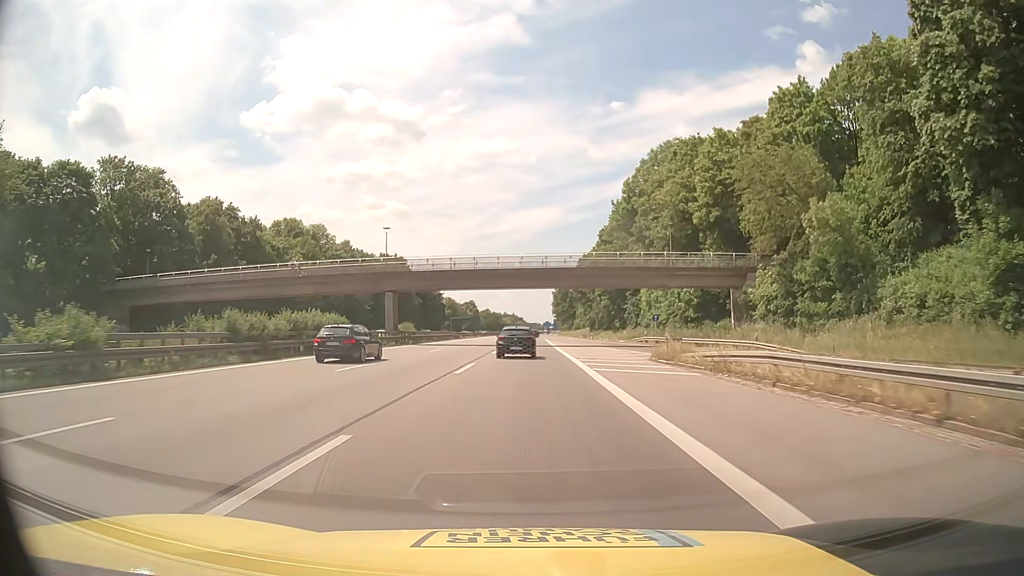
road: motorway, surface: asphalt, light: Day
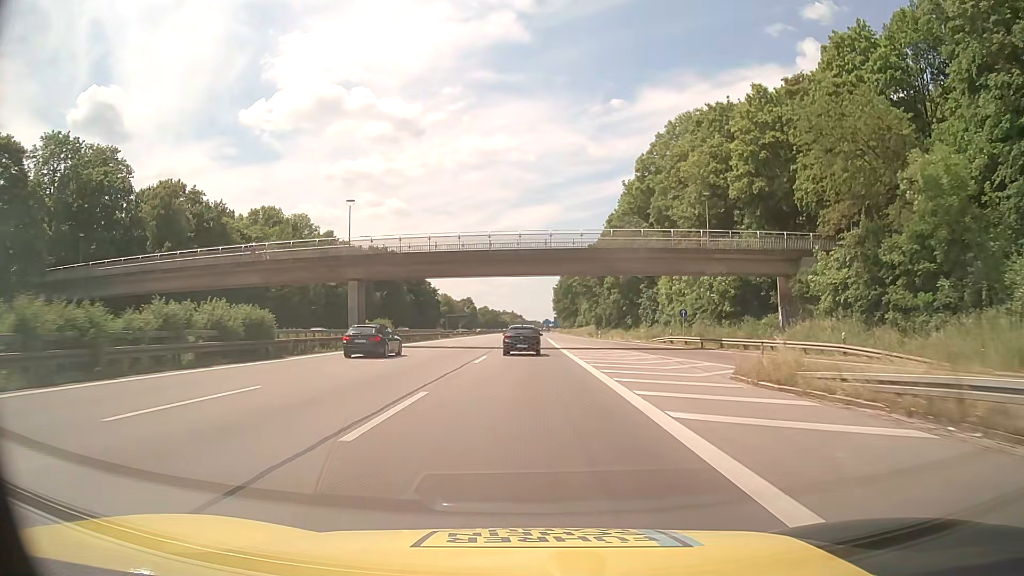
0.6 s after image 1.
(0.0, +12.5) m; 0°
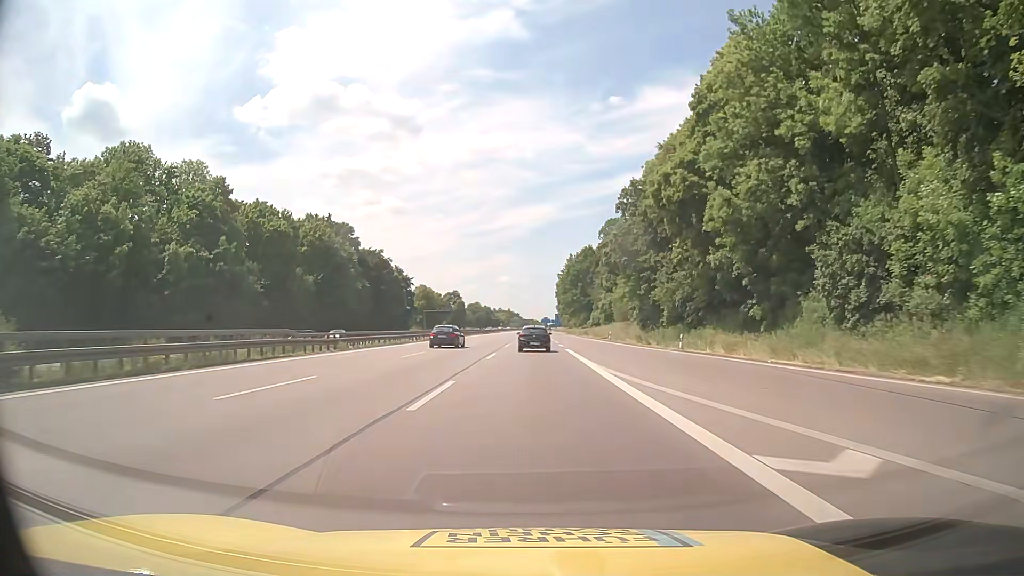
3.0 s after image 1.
(+0.1, +51.1) m; +1°
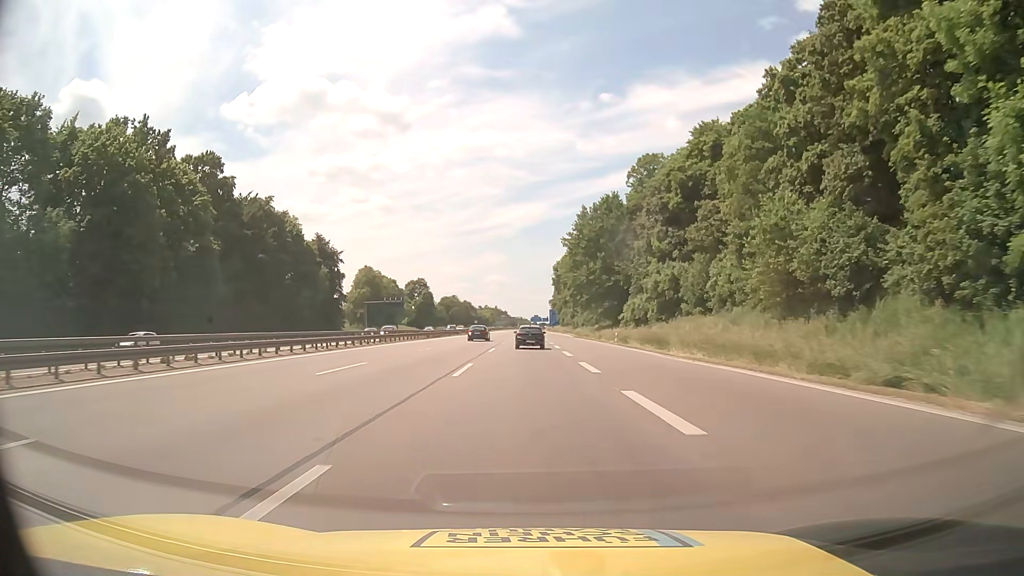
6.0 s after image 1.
(+0.1, +65.5) m; 0°
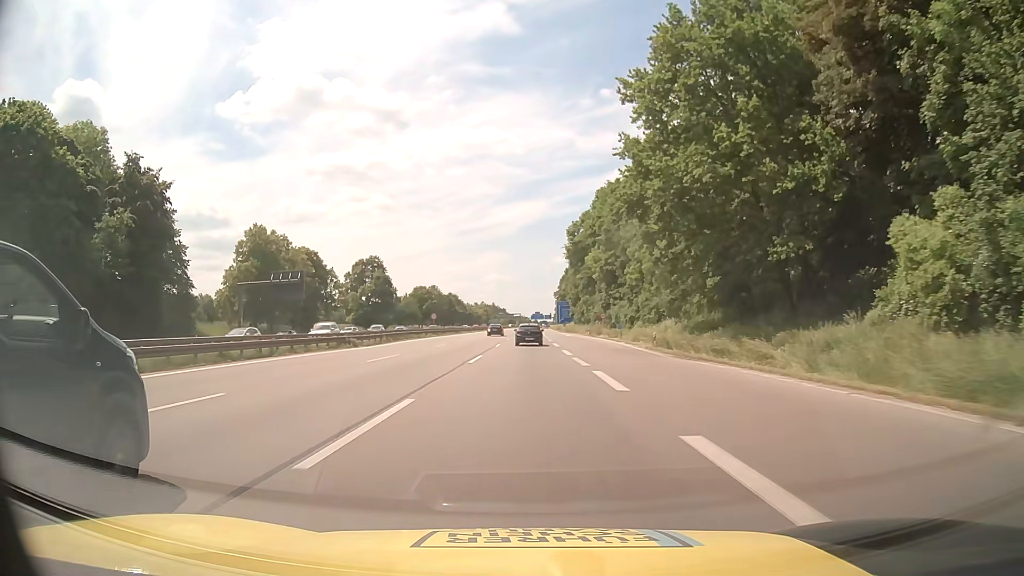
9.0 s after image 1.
(+0.2, +66.3) m; 0°
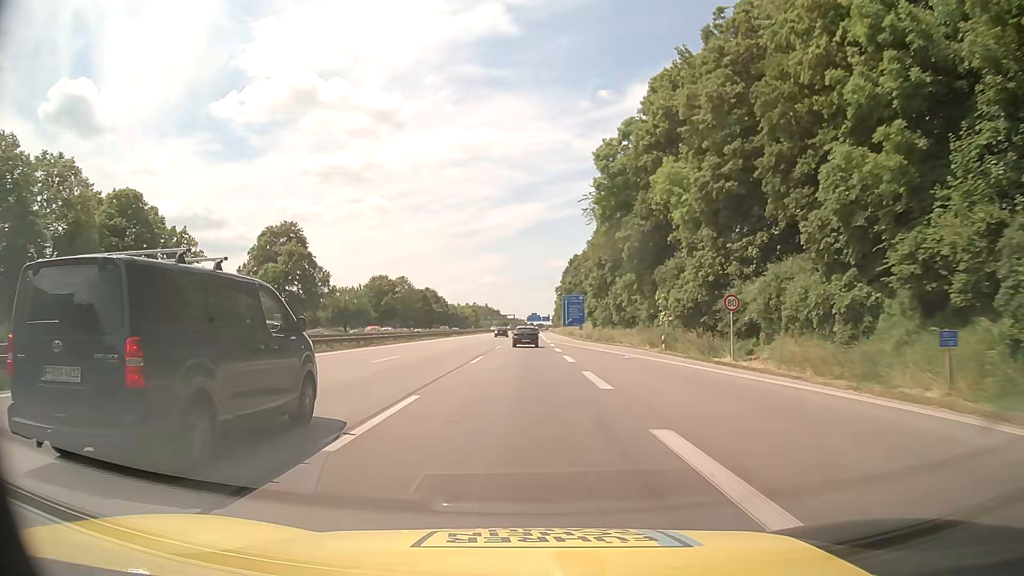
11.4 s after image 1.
(+0.2, +53.4) m; 0°
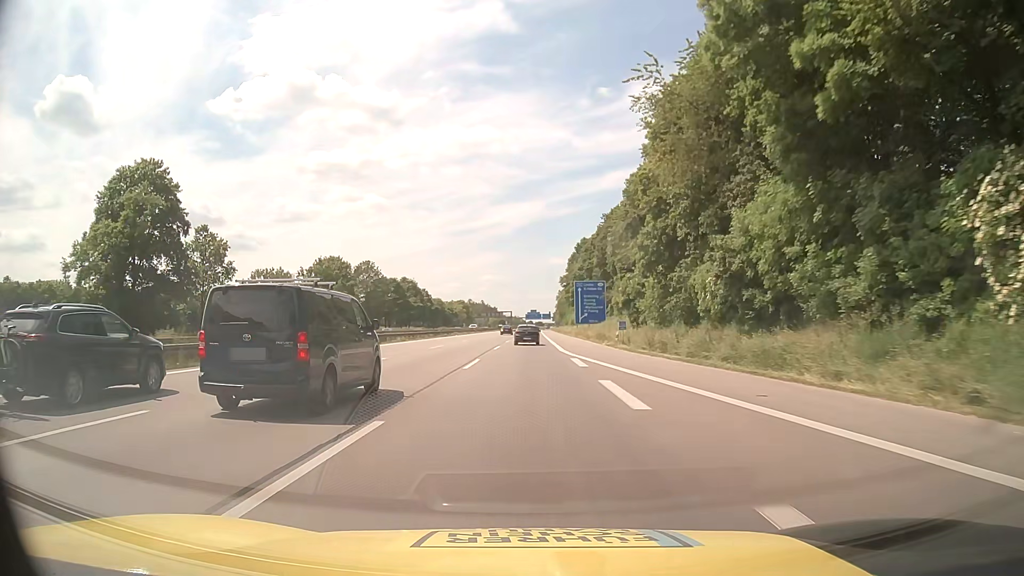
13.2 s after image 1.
(+0.1, +40.1) m; 0°
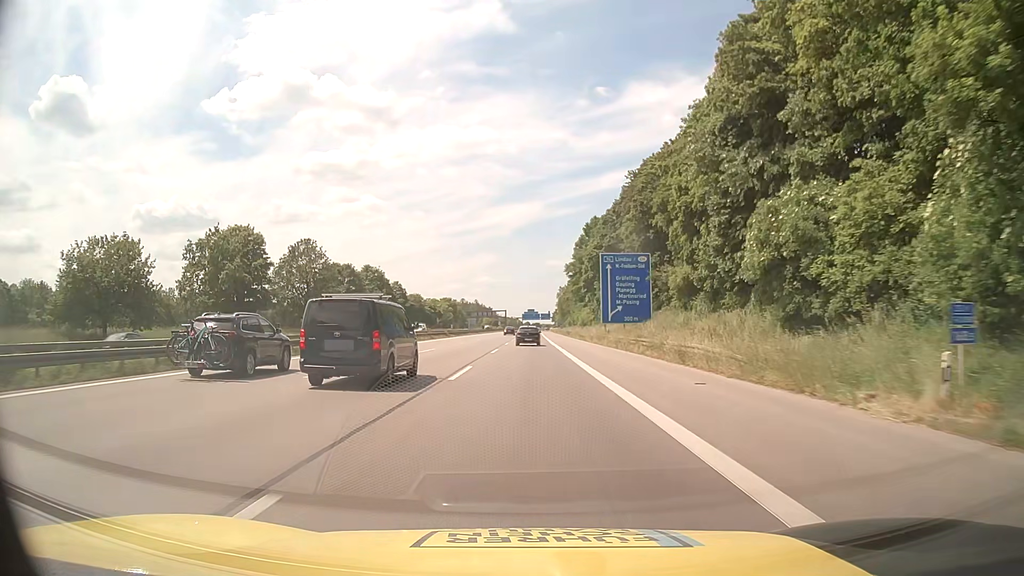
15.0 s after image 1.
(+0.1, +40.1) m; 0°
(0, +10) (0, +20) (0, +30) (0, +40) (0, +50) (0, +60) (+1, +70) (+1, +80) (+1, +90) (+1, +100) m
